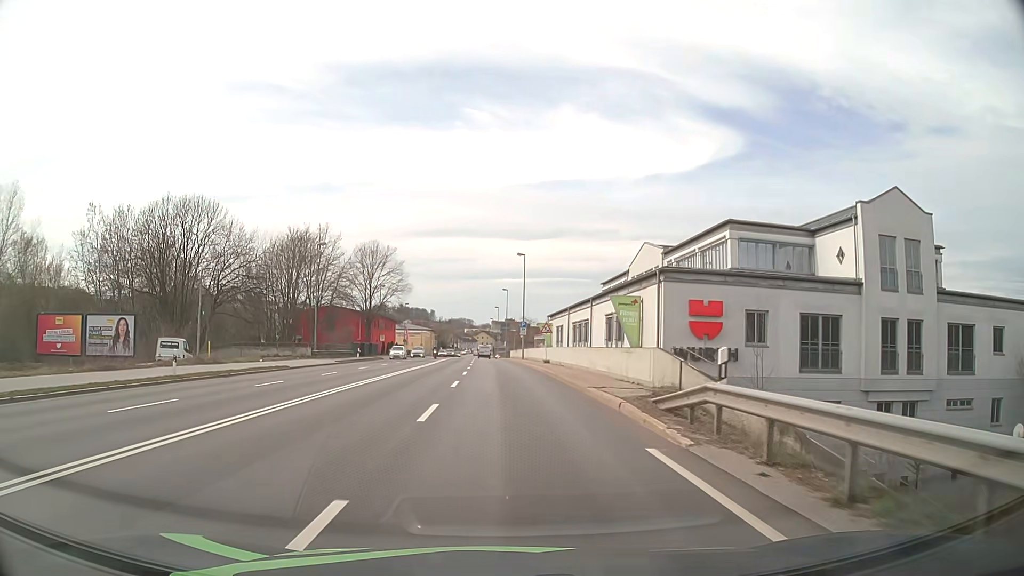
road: primary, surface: asphalt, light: Day
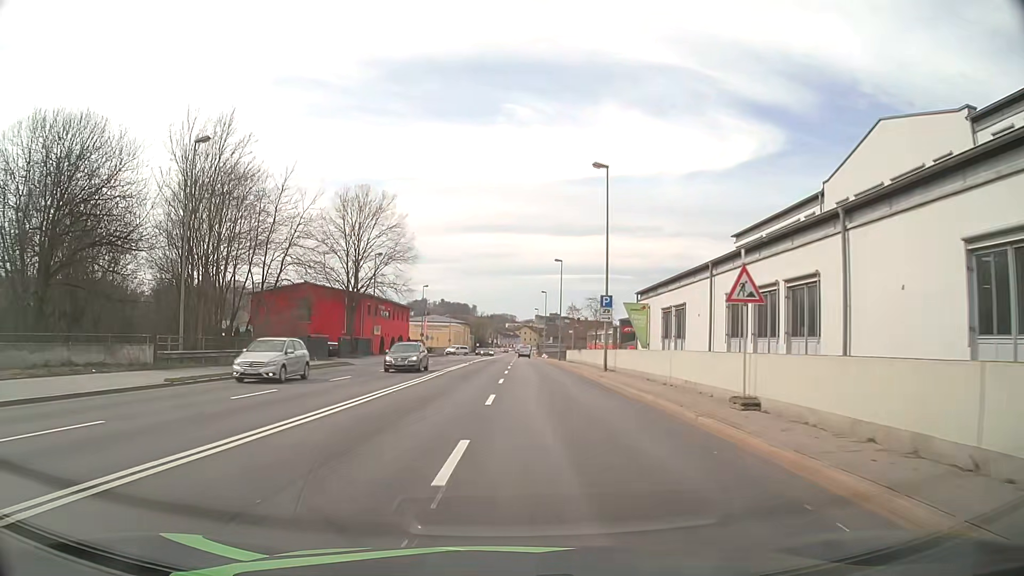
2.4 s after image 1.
(-1.0, +32.2) m; -3°
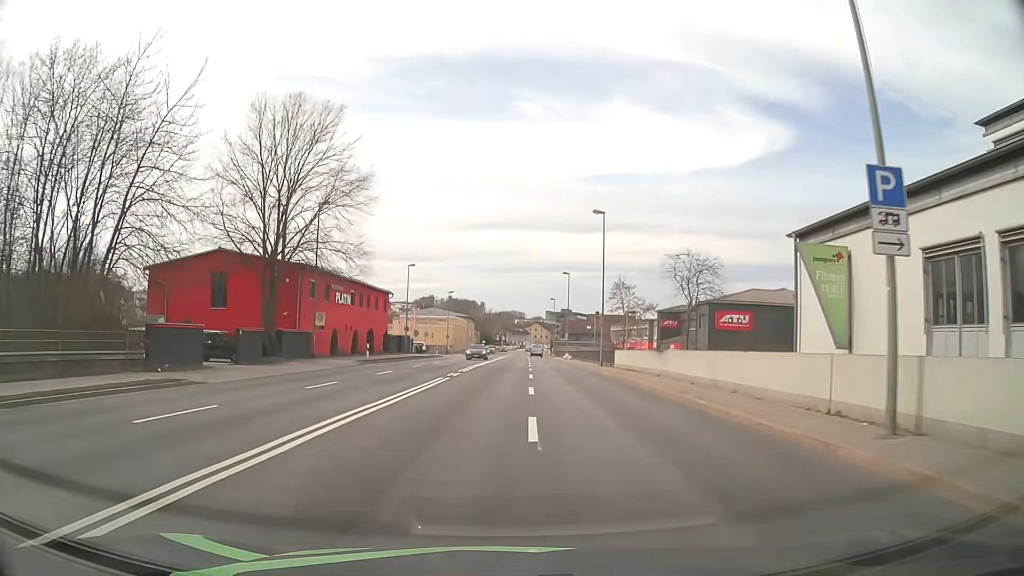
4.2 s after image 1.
(-0.3, +24.3) m; 0°
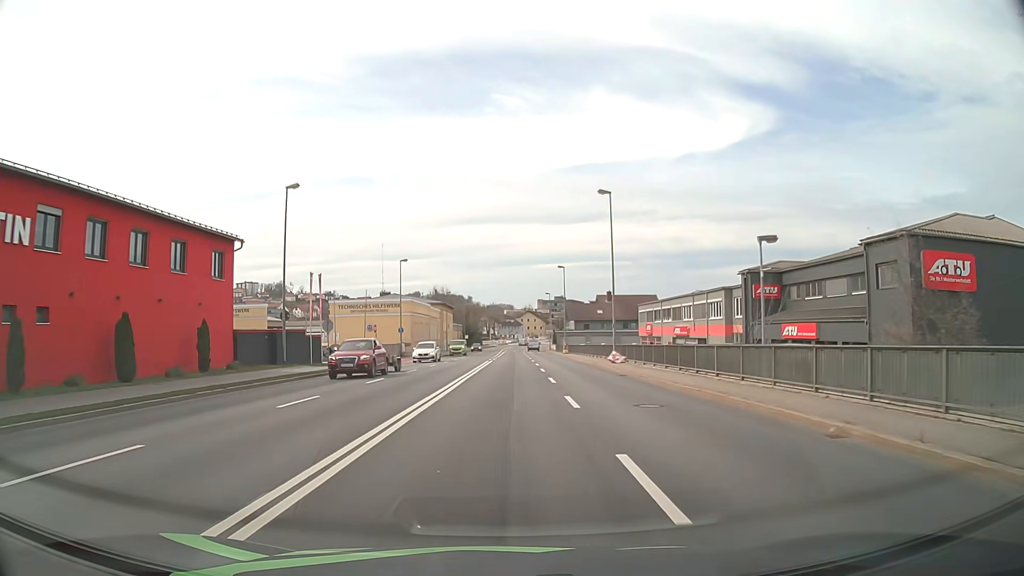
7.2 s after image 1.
(-0.1, +40.4) m; 0°
(0, +10) (0, +20) (0, +30) (0, +40) (0, +50) (0, +60) (+1, +70) (+1, +80) (+1, +90) (+1, +100) m
